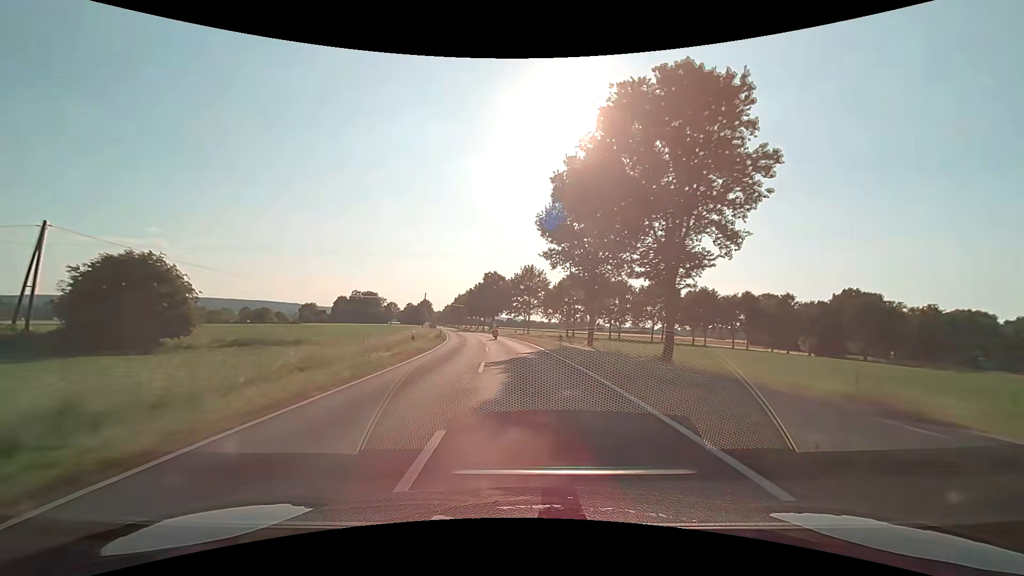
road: secondary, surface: asphalt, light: Day
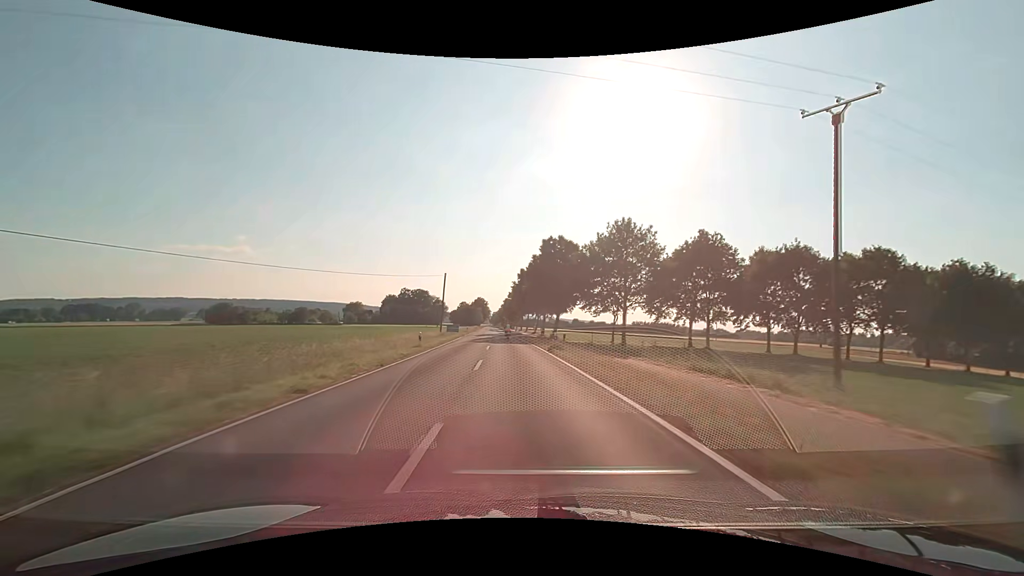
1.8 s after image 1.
(-3.1, +47.5) m; -7°
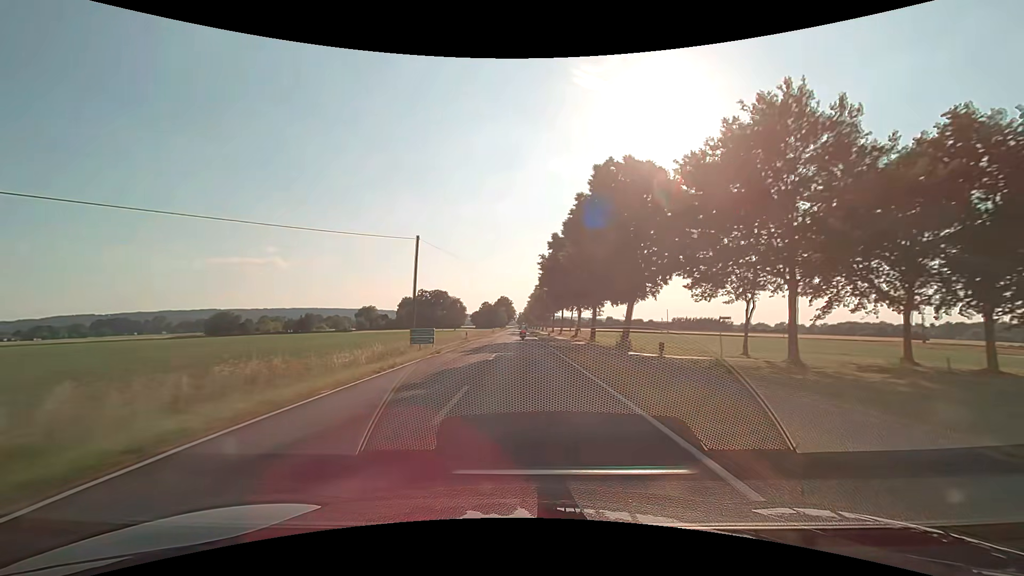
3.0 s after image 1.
(-1.1, +31.8) m; -3°
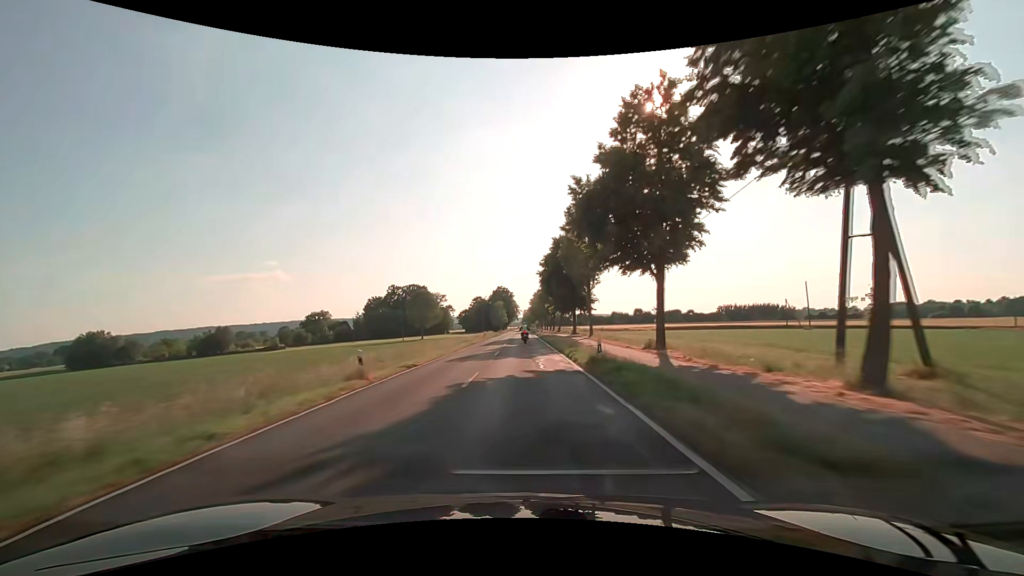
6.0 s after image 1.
(-0.7, +79.8) m; -1°
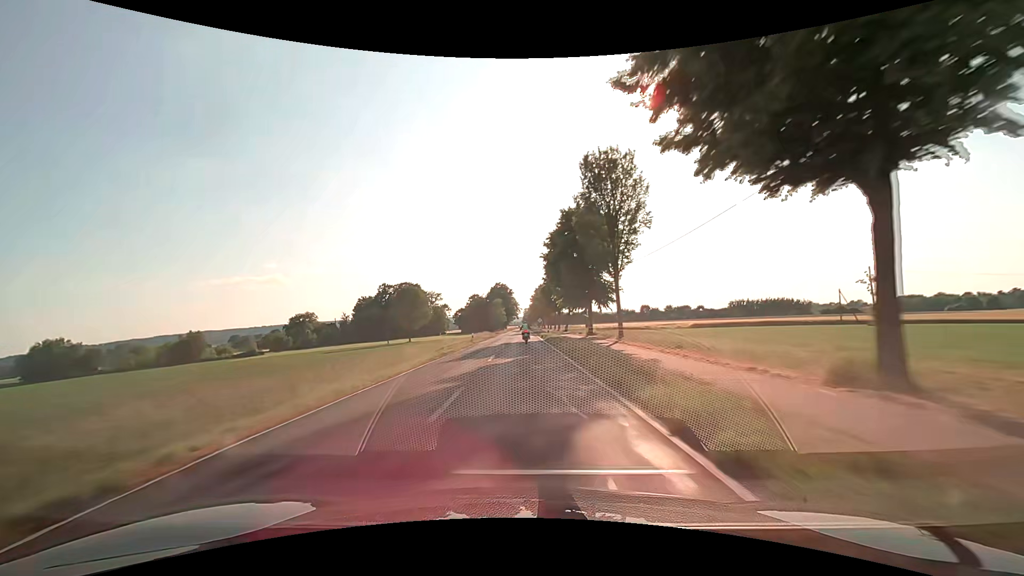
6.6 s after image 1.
(0.0, +15.9) m; 0°
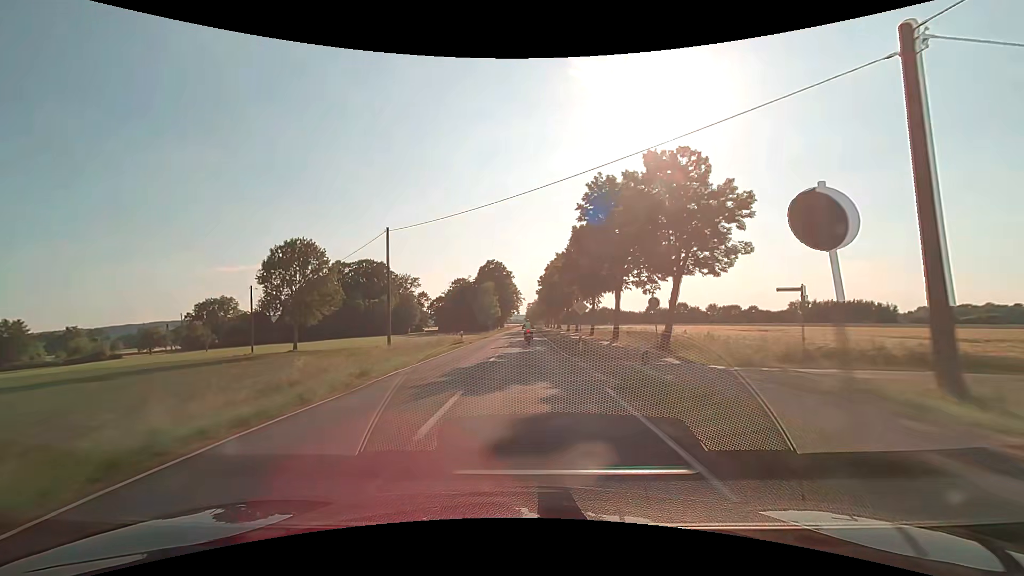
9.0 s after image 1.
(0.0, +60.6) m; 0°
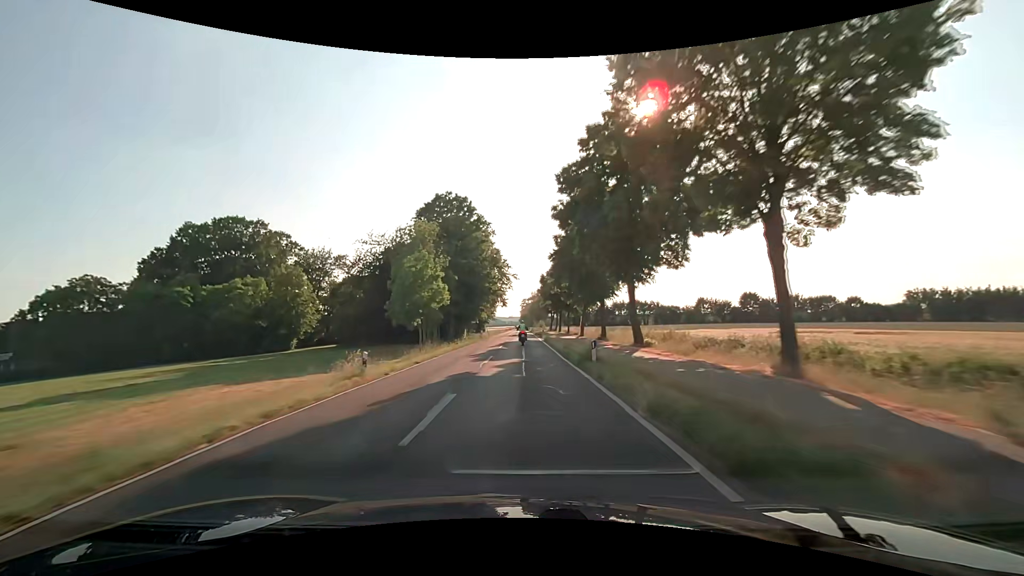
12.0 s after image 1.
(+0.4, +72.1) m; +1°
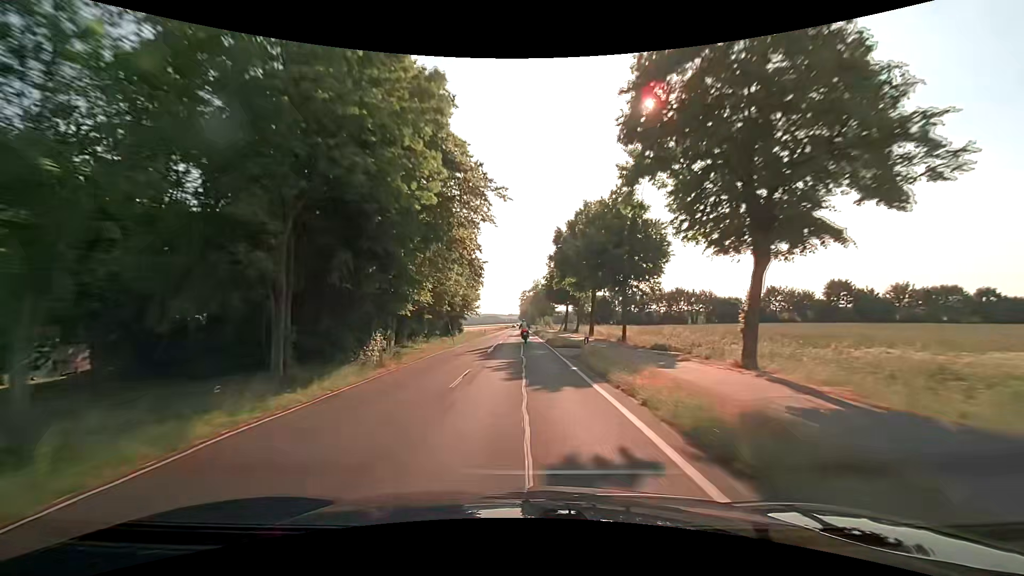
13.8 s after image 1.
(-0.3, +43.0) m; 0°
